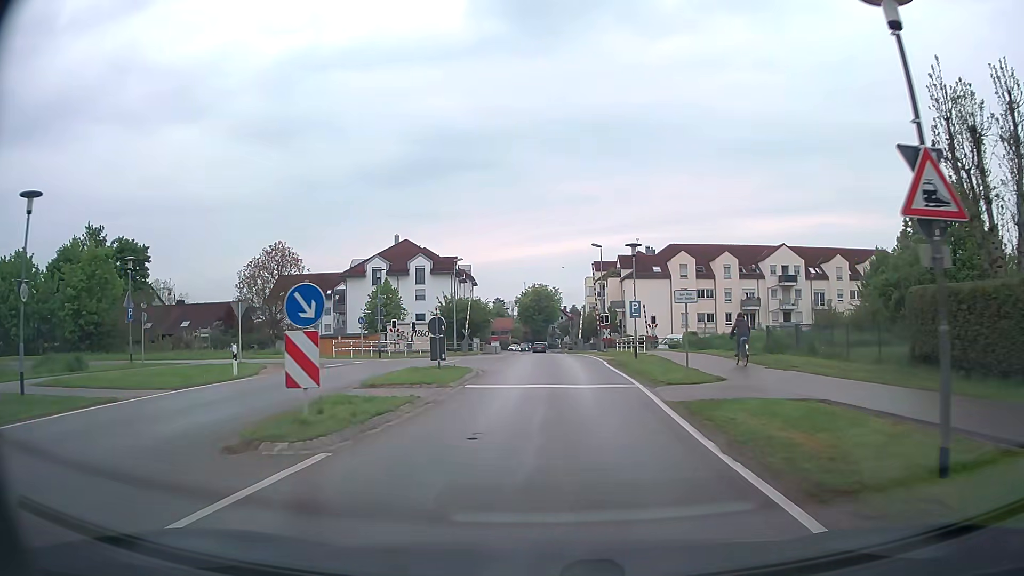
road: tertiary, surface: asphalt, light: Day
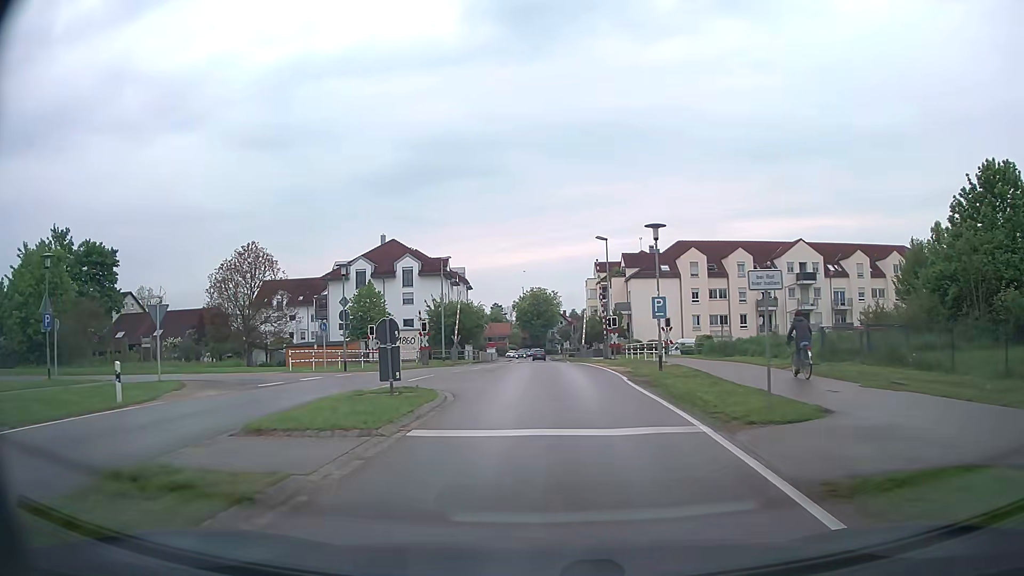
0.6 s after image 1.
(0.0, +6.5) m; 0°
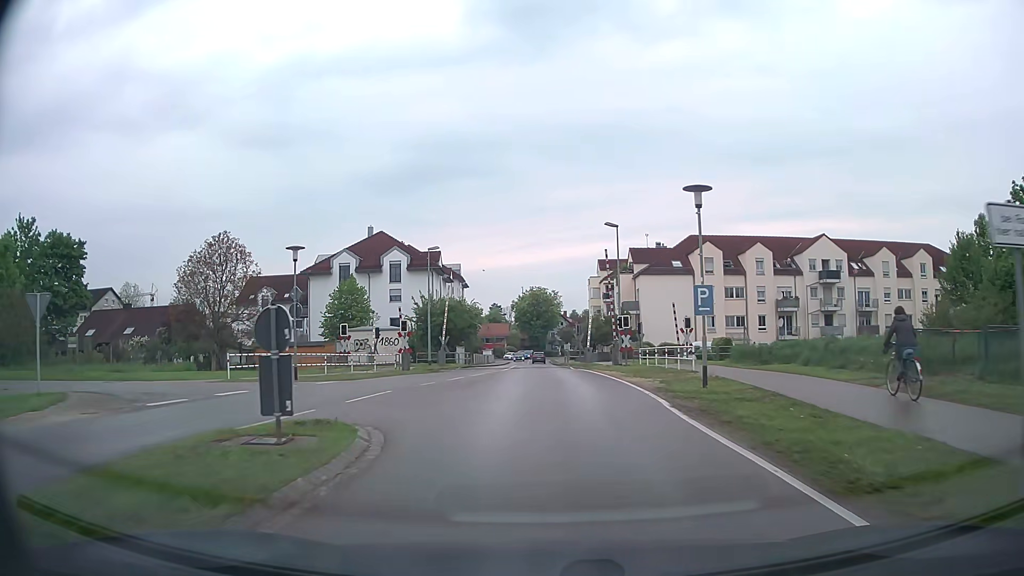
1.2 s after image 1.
(0.0, +6.4) m; +1°
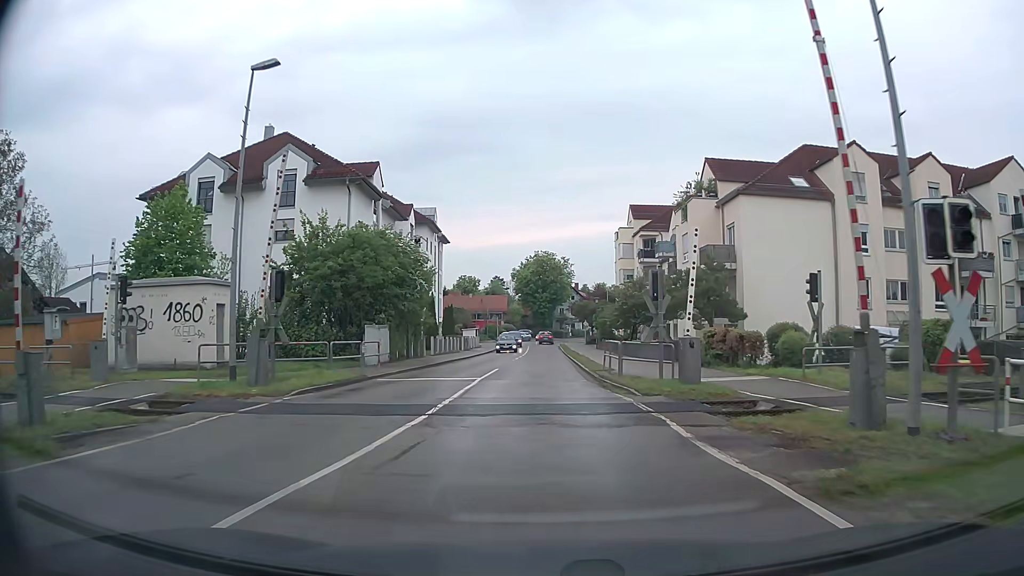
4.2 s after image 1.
(-0.3, +31.5) m; -1°
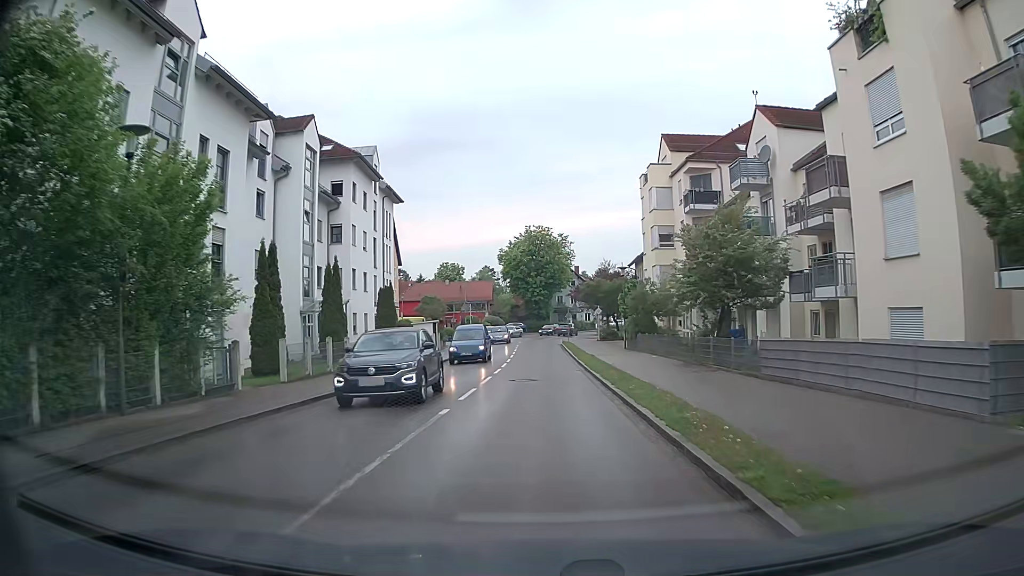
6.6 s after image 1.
(0.0, +25.4) m; 0°
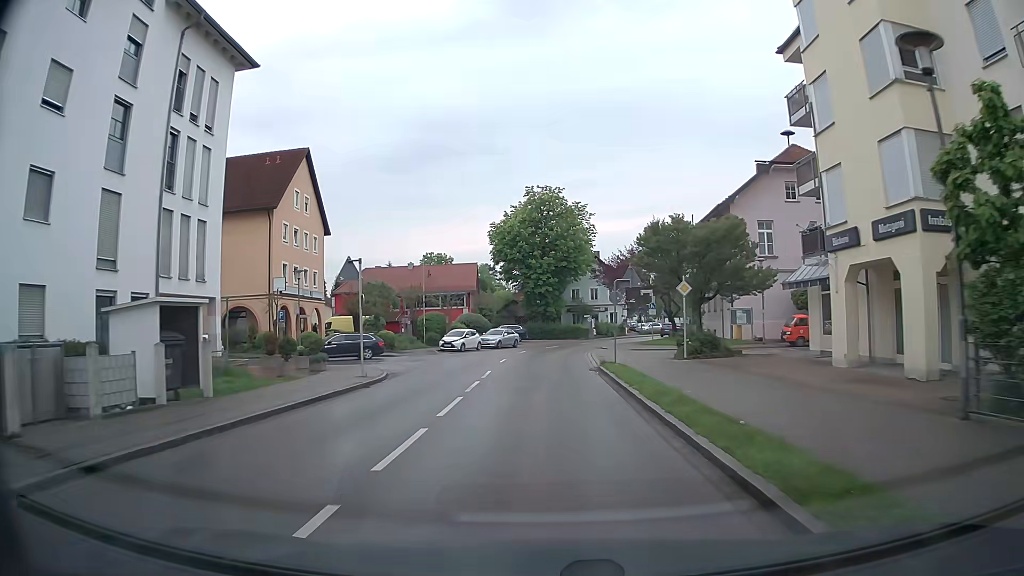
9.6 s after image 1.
(0.0, +33.9) m; -1°
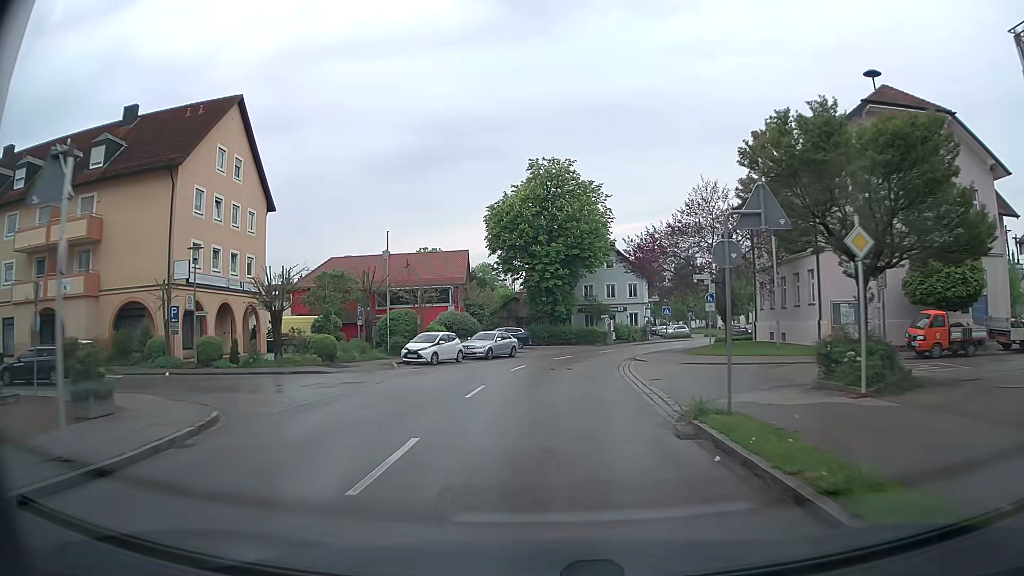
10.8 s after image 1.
(0.0, +13.9) m; 0°
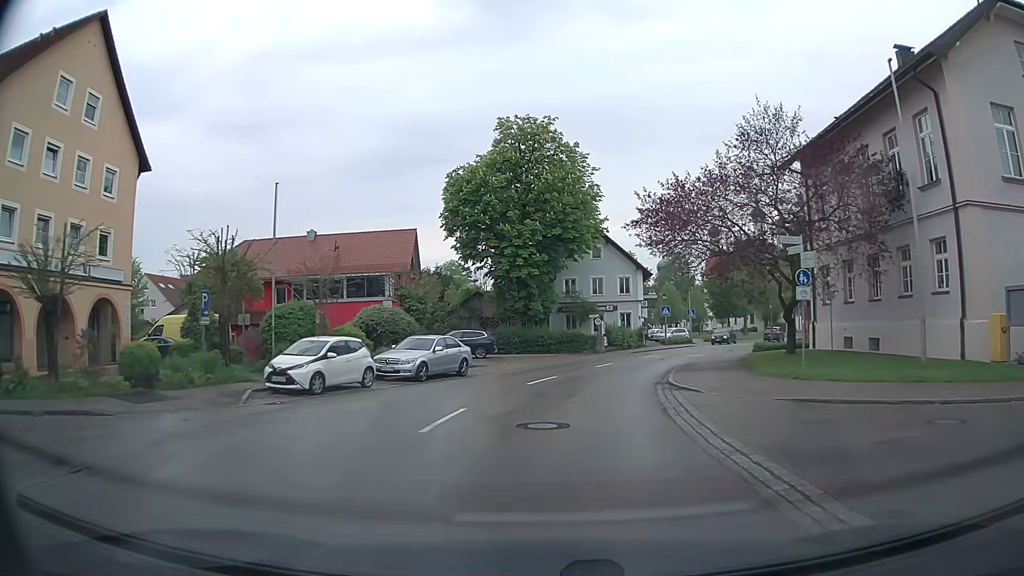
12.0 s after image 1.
(0.0, +13.5) m; +1°
(0, +10) (+2, +20) (+5, +30) (+8, +39) (+12, +48) (+17, +57) (+22, +66) (+27, +74) (+32, +83) (+37, +91) m
